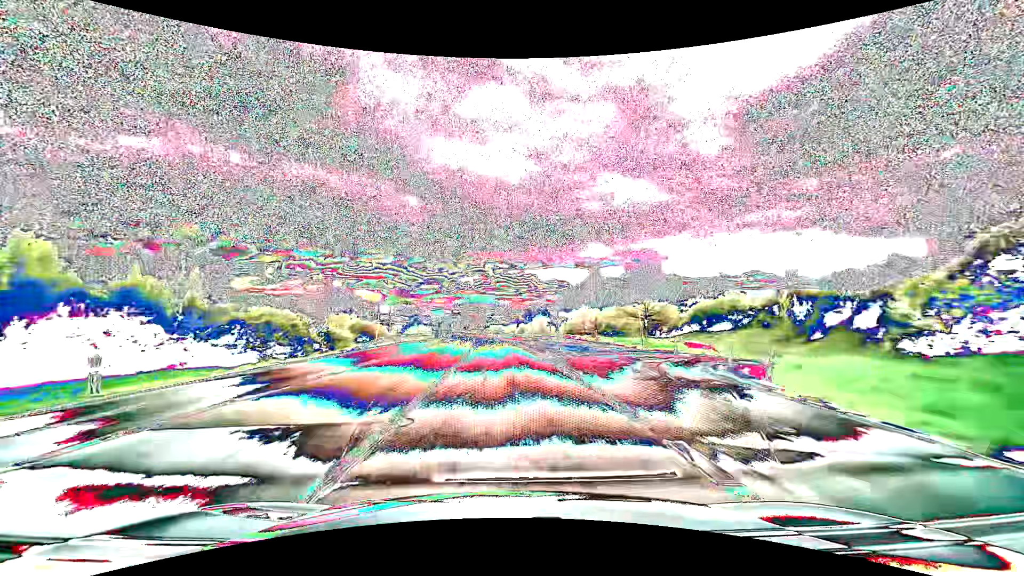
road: primary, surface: asphalt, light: Day
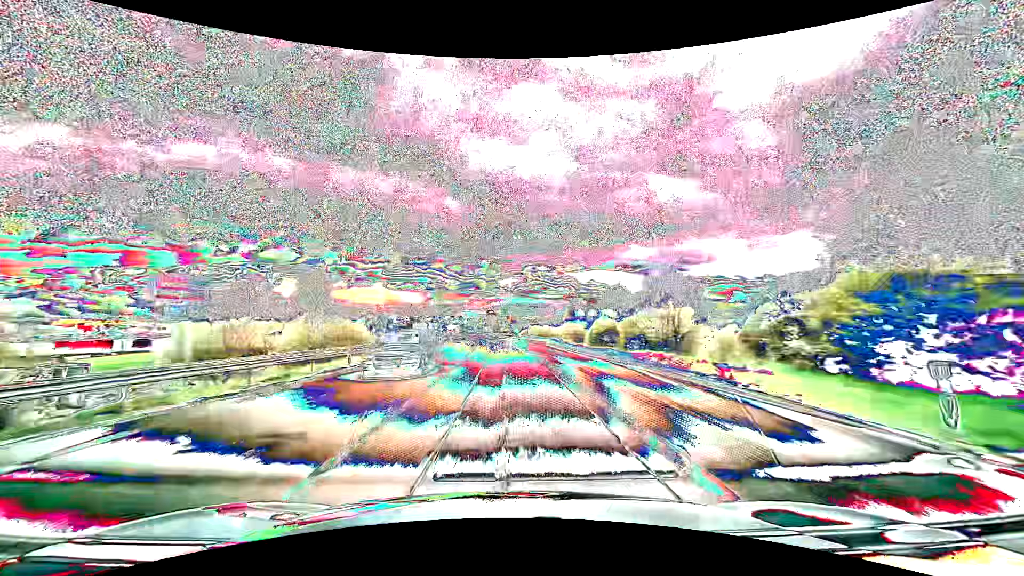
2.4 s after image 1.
(-2.4, +63.3) m; -4°
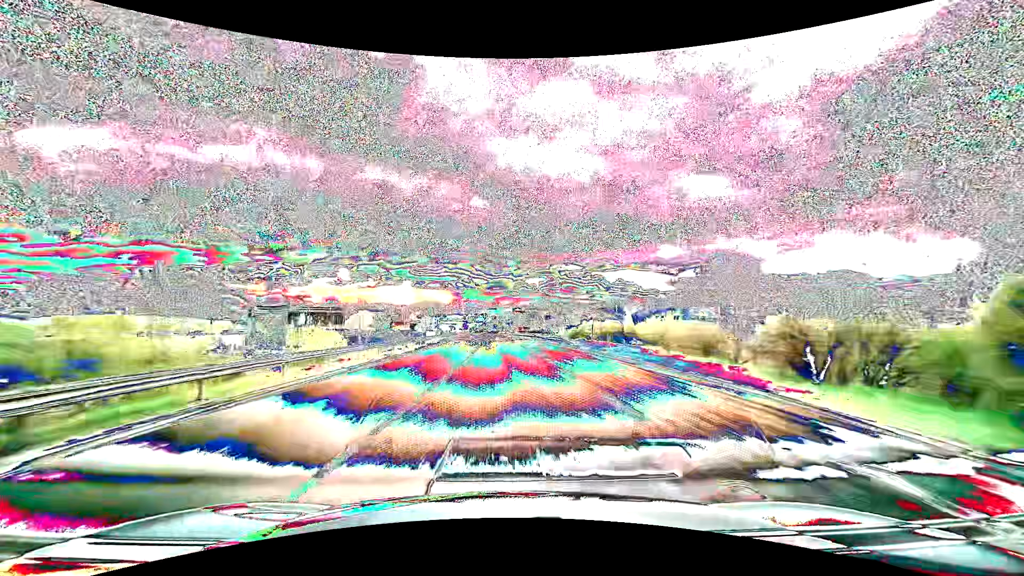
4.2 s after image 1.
(-1.3, +47.5) m; -3°
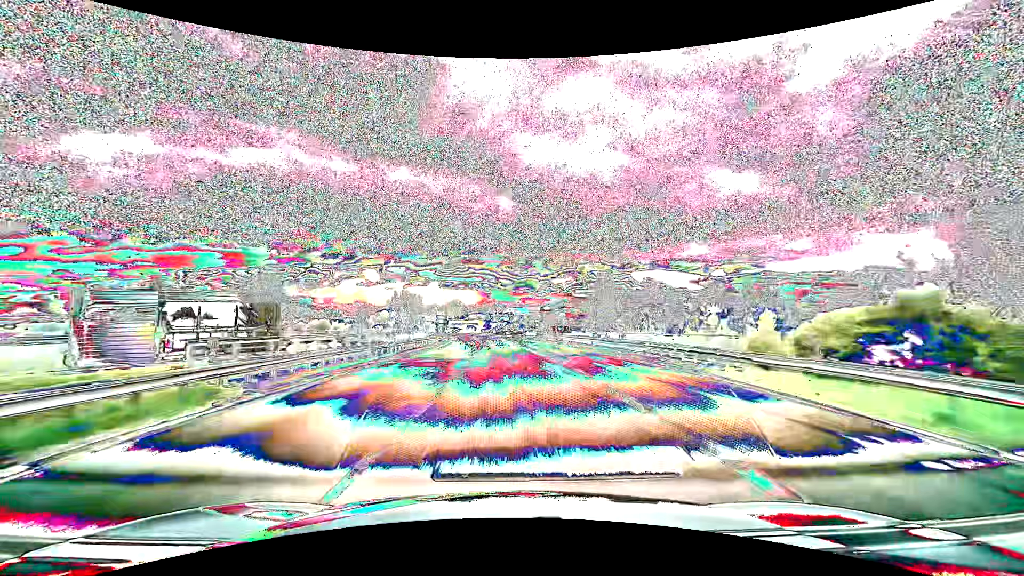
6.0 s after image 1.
(-1.3, +47.5) m; -3°
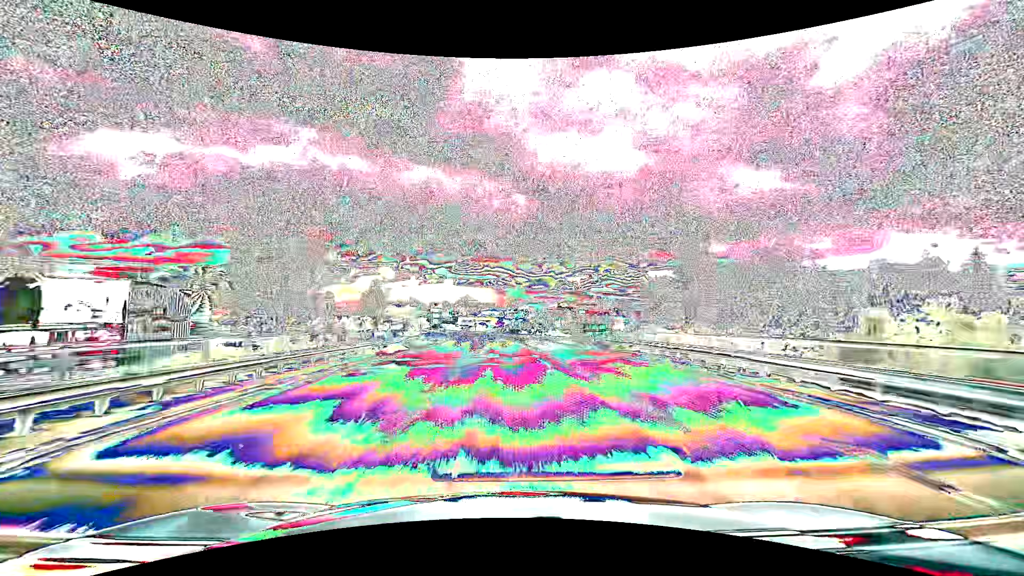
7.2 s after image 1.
(-0.4, +31.7) m; -2°
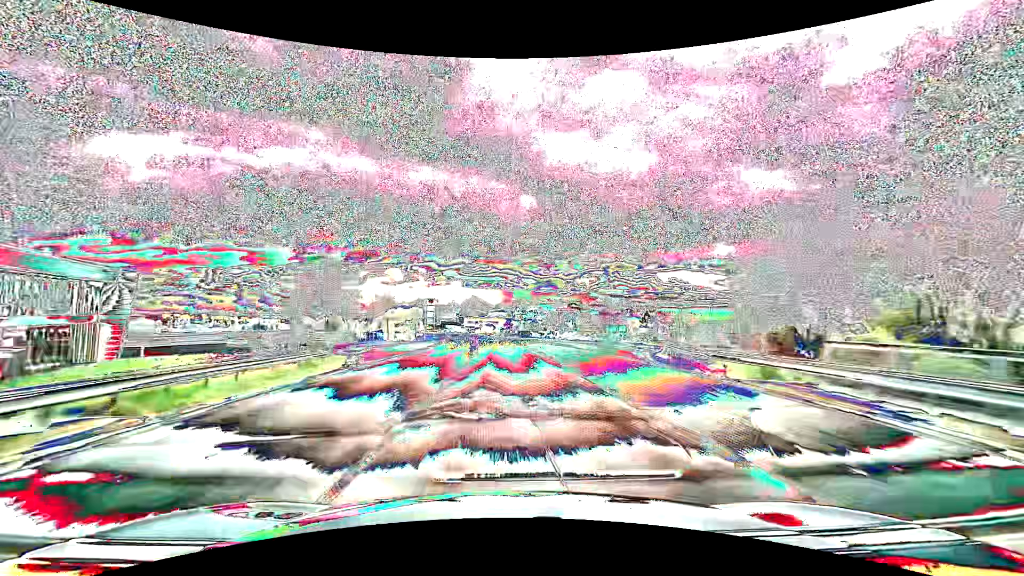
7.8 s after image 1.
(-0.1, +15.8) m; -1°
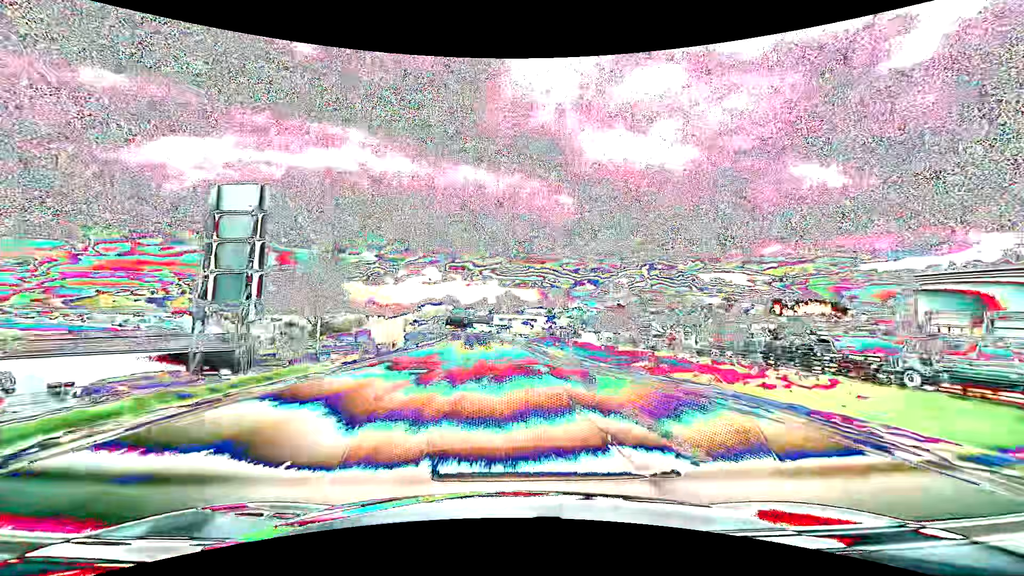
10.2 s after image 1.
(-2.1, +63.4) m; -4°
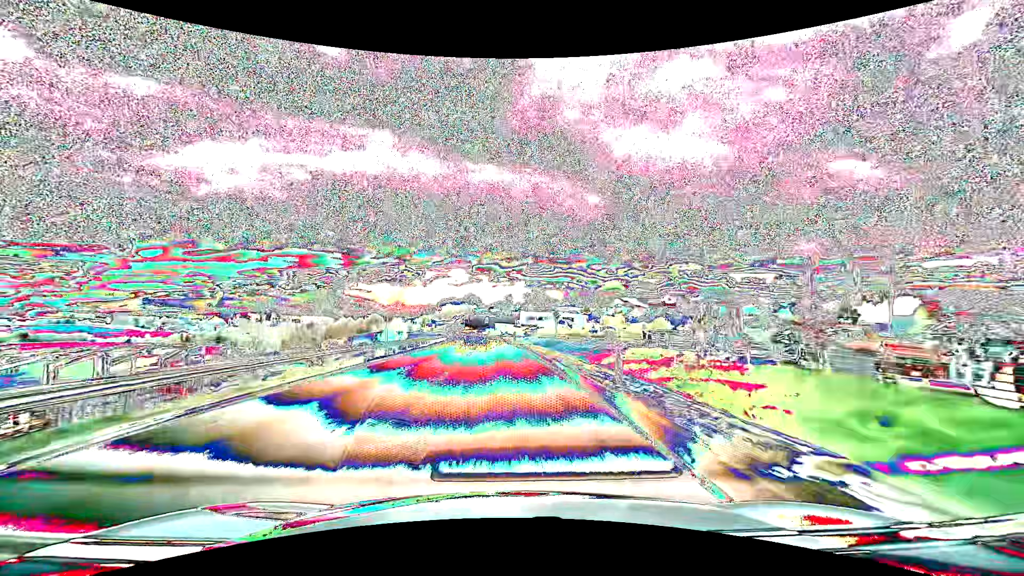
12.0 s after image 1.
(-1.3, +47.6) m; -3°
(0, +10) (0, +20) (-1, +30) (-1, +40) (-1, +50) (-2, +60) (-3, +70) (-4, +80) (-5, +90) (-6, +100) m
